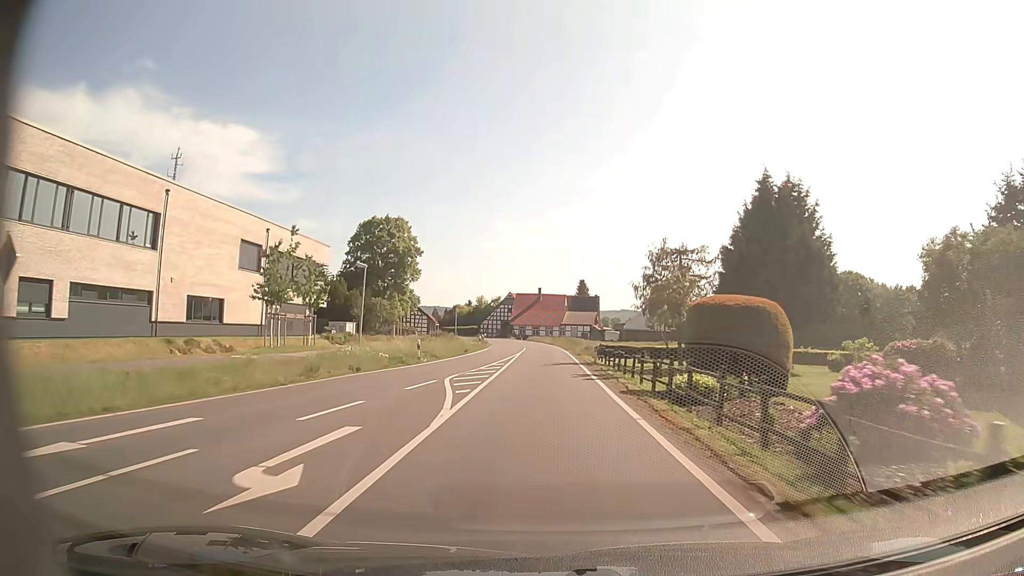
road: secondary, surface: asphalt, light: Day
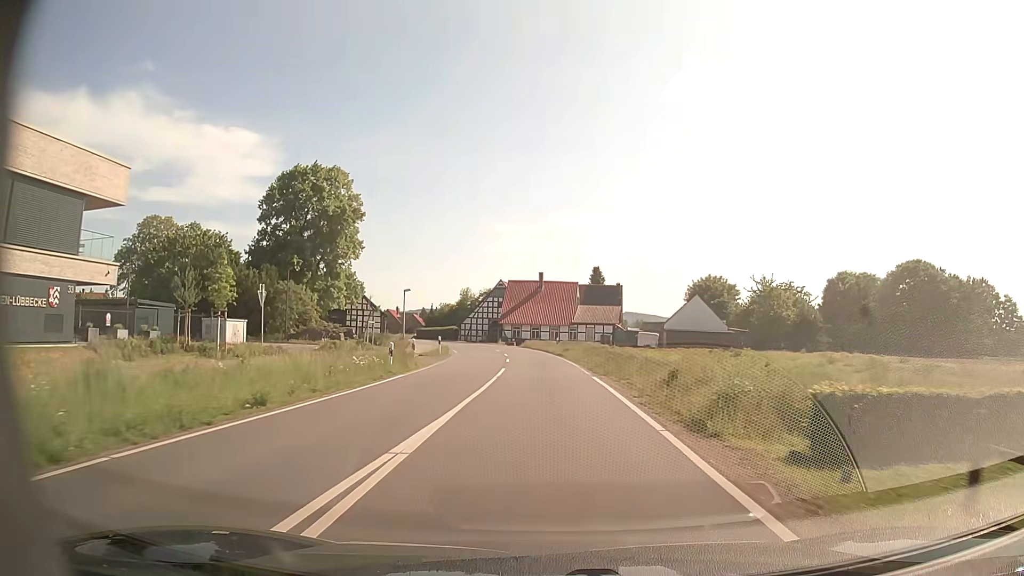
(0.0, +33.9) m; 0°
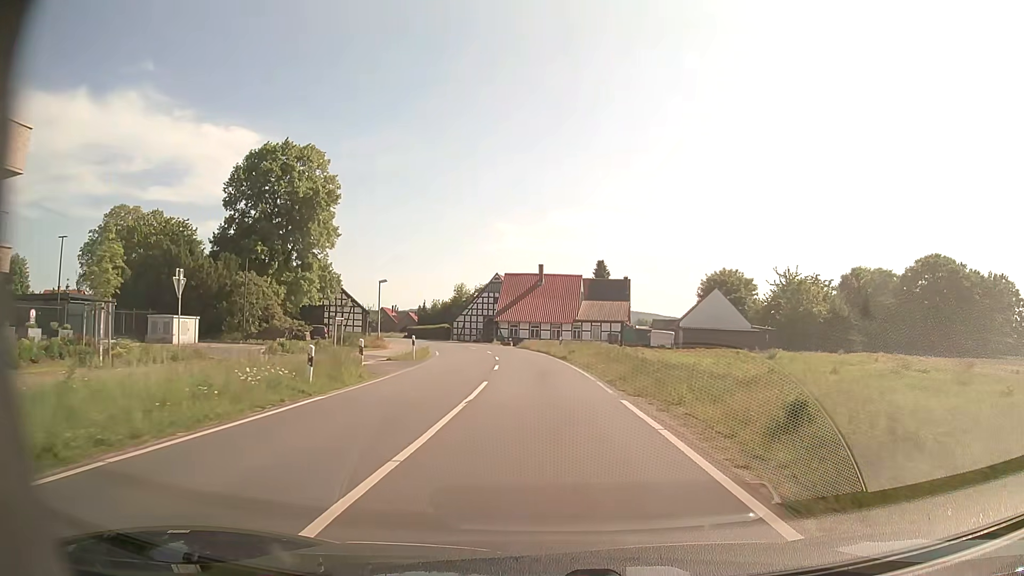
(0.0, +8.3) m; 0°
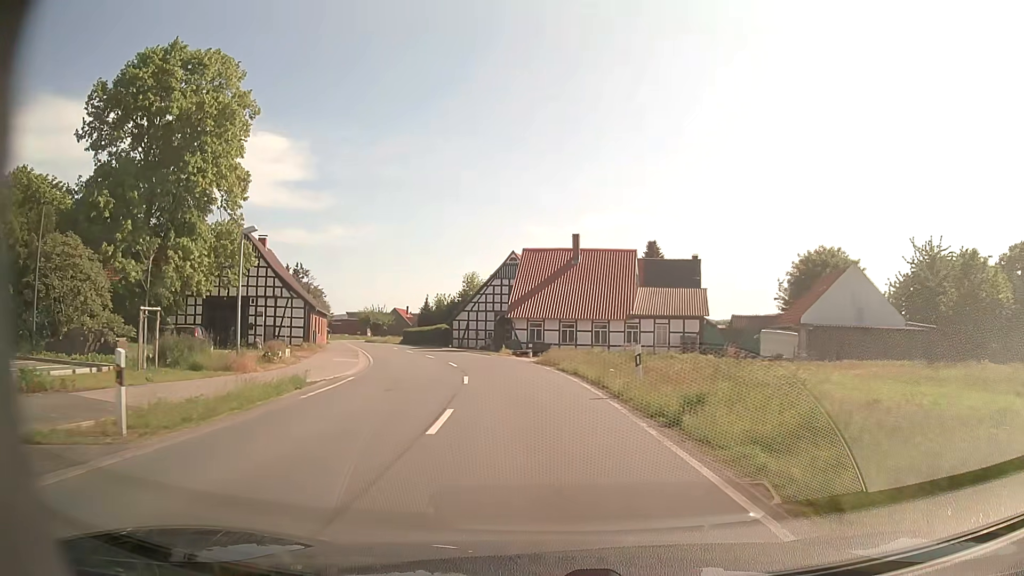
(-0.2, +25.0) m; -2°
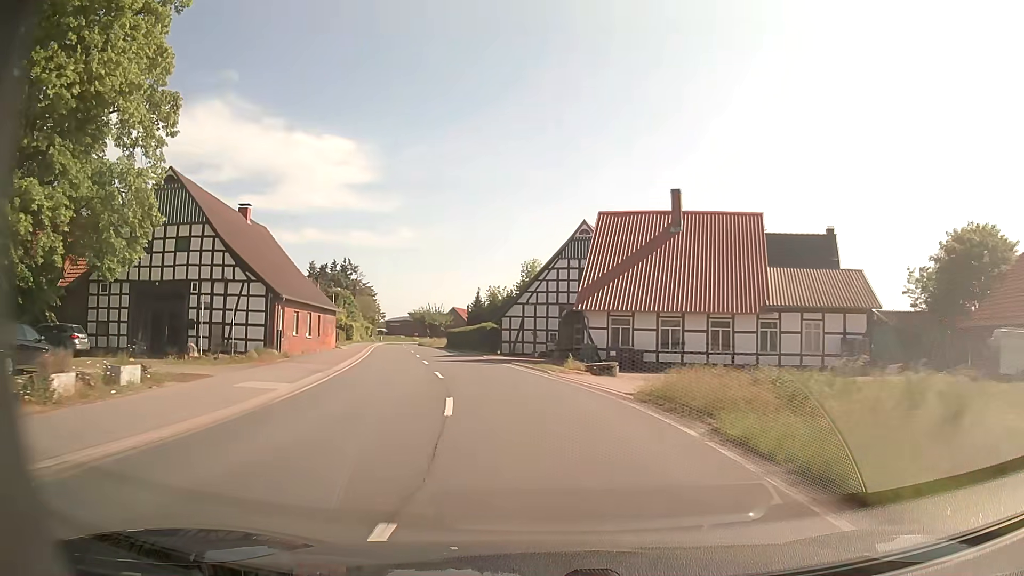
(-0.8, +16.7) m; -6°
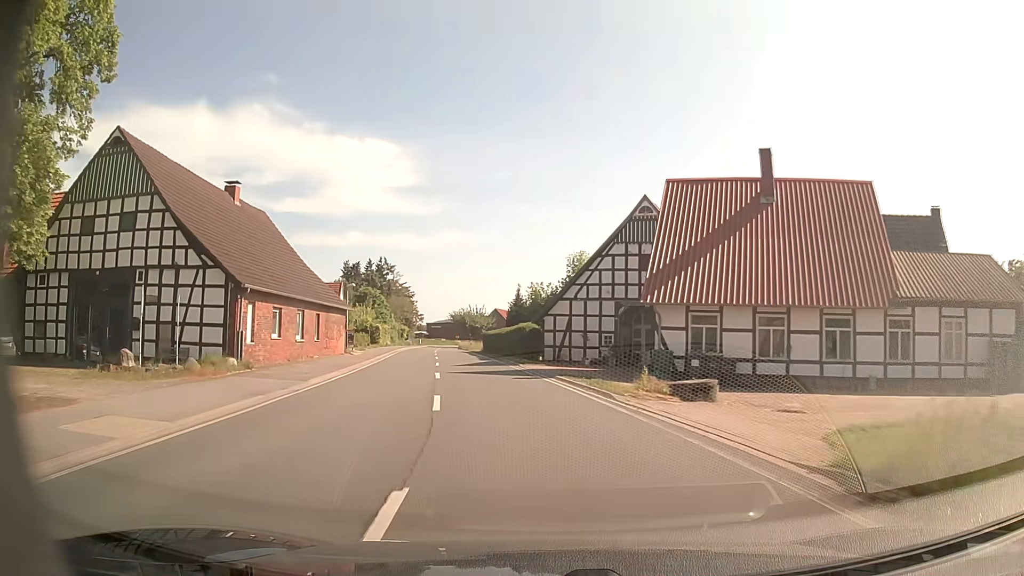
(-0.3, +8.4) m; -4°
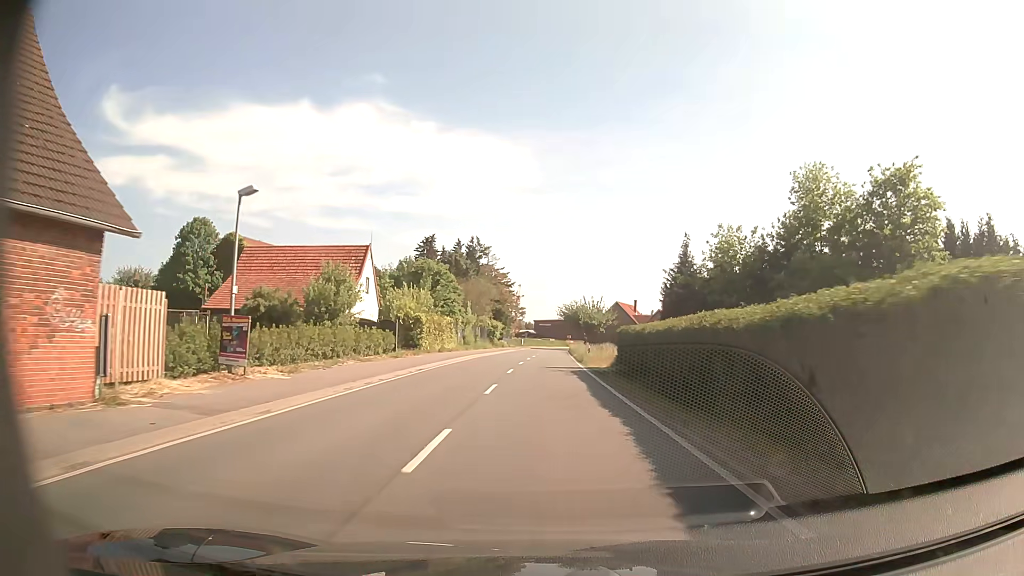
(-3.8, +32.8) m; -10°
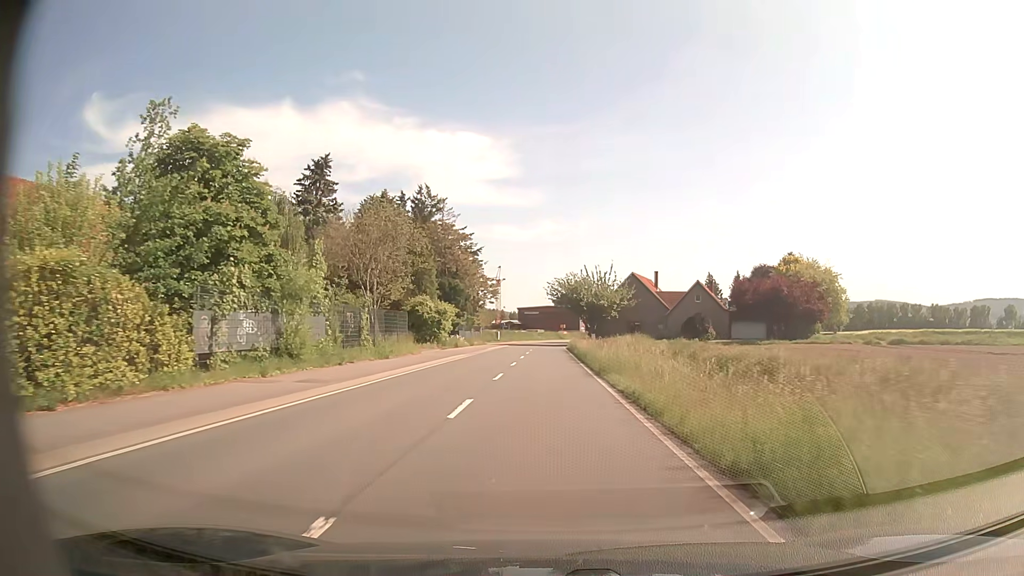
(+0.3, +41.4) m; +1°
